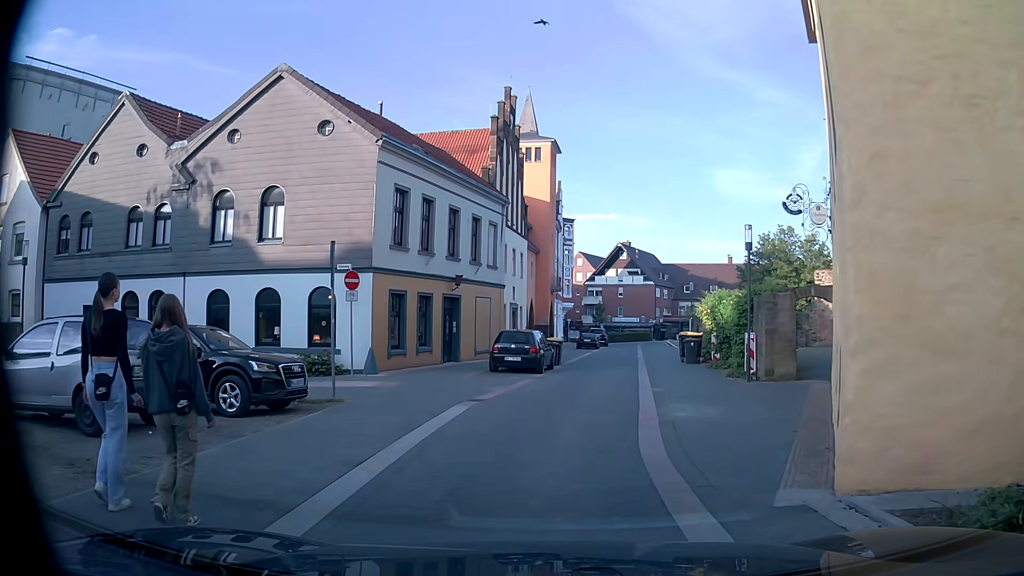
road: residential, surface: paving_stones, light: Day
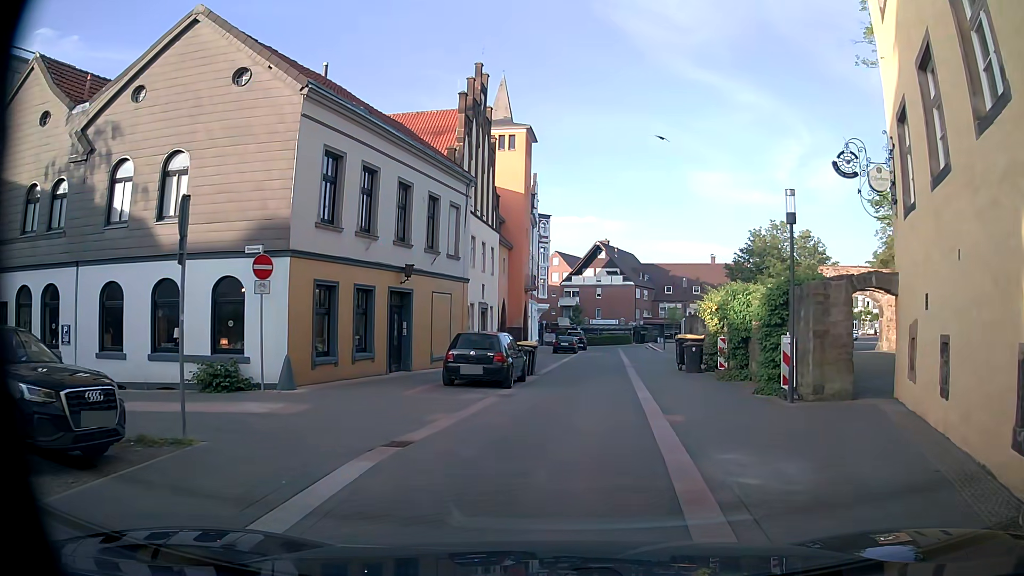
(0.0, +5.0) m; +2°
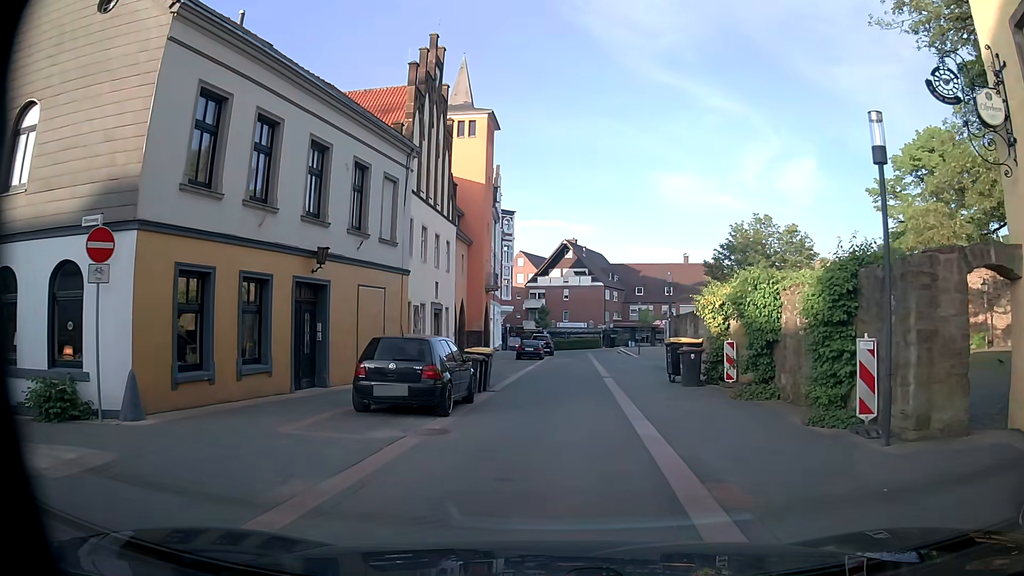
(0.0, +5.3) m; +1°
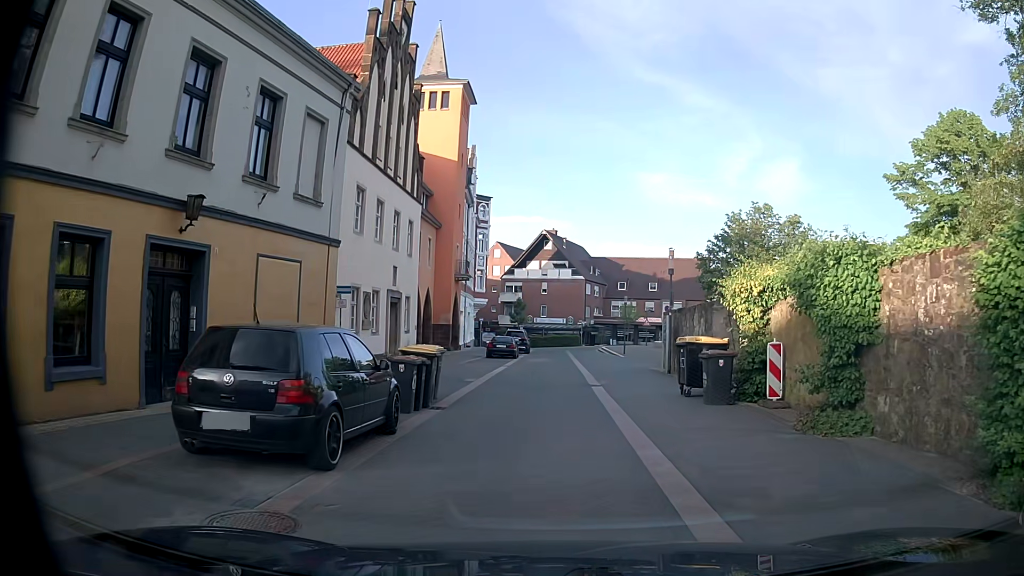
(+0.1, +5.4) m; +4°
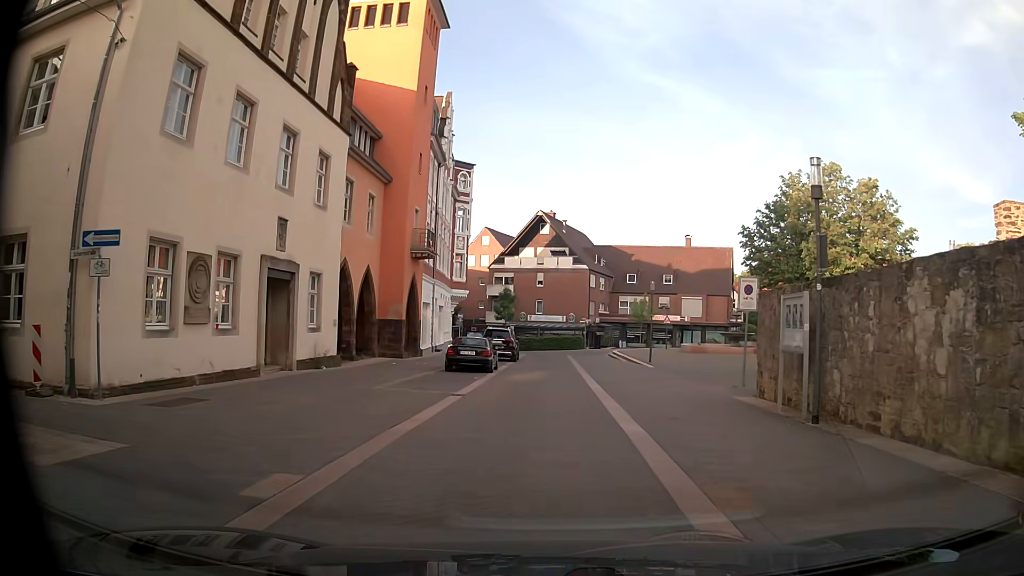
(-0.2, +14.2) m; 0°
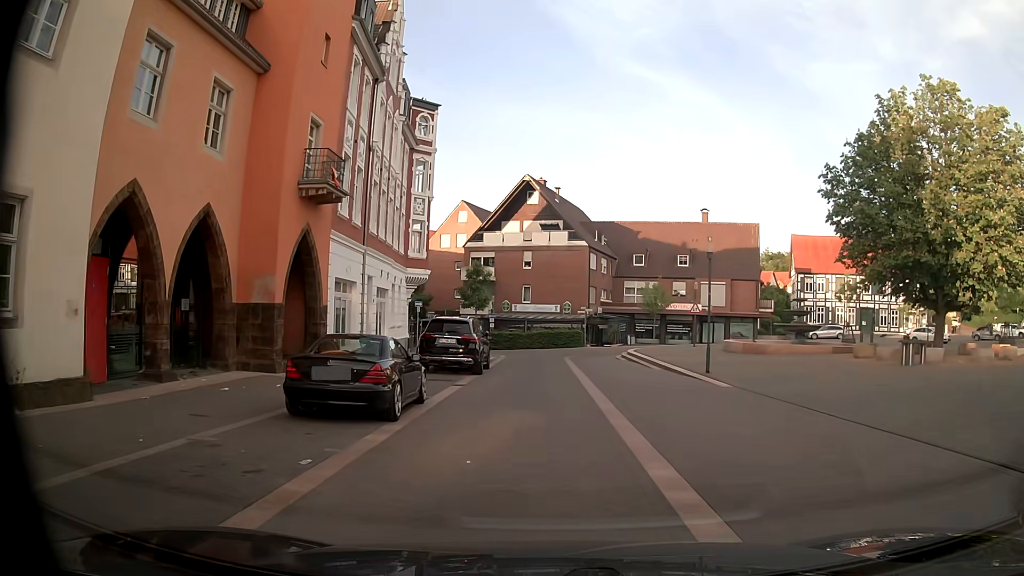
(-0.2, +14.4) m; -1°
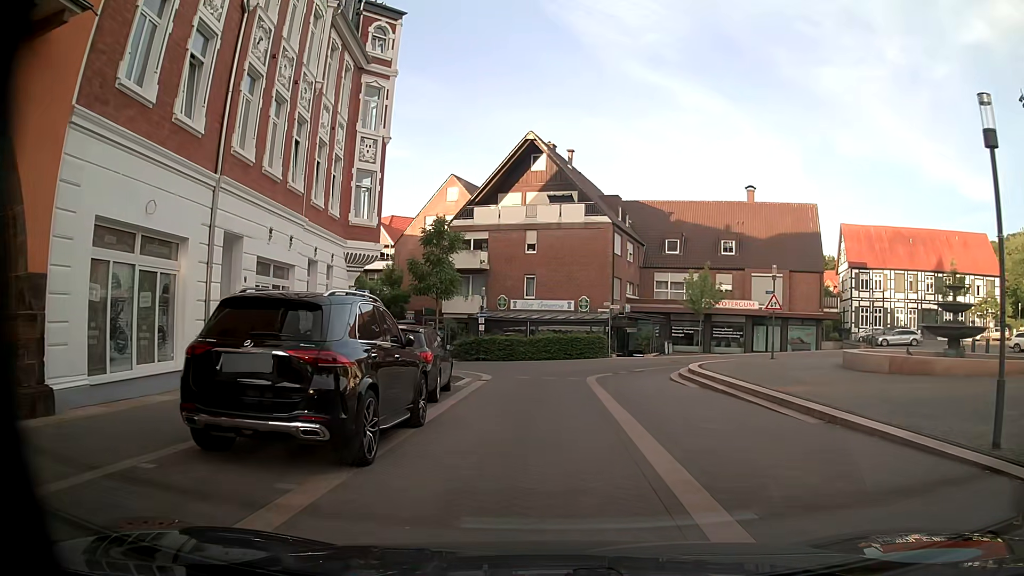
(0.0, +14.3) m; +1°
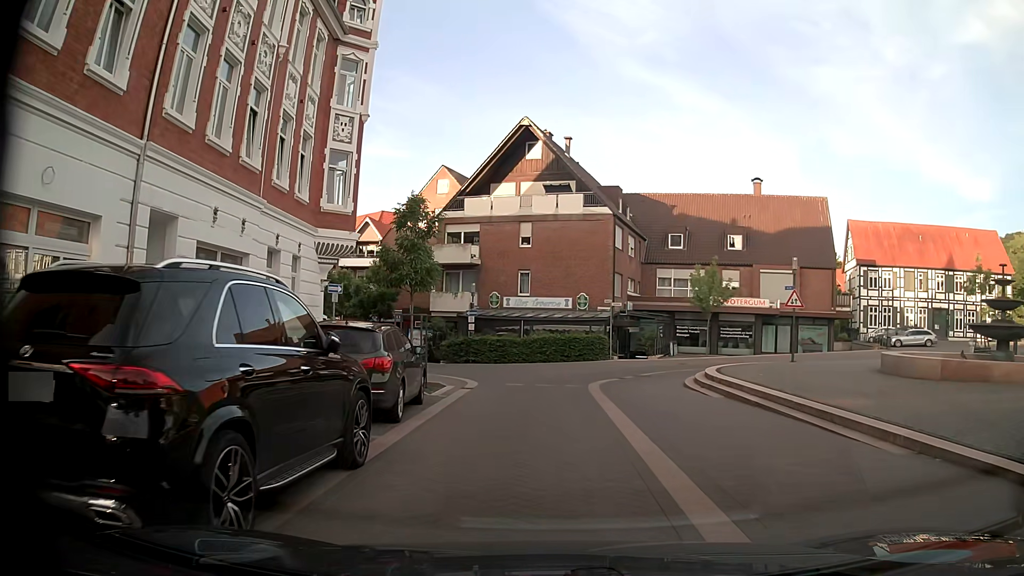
(0.0, +3.1) m; 0°
